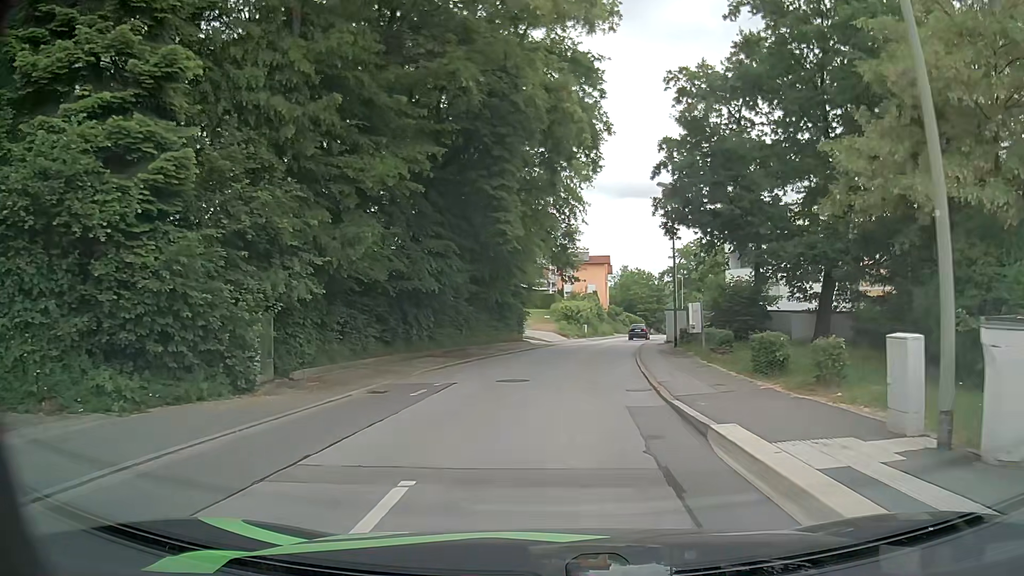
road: residential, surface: asphalt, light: Day
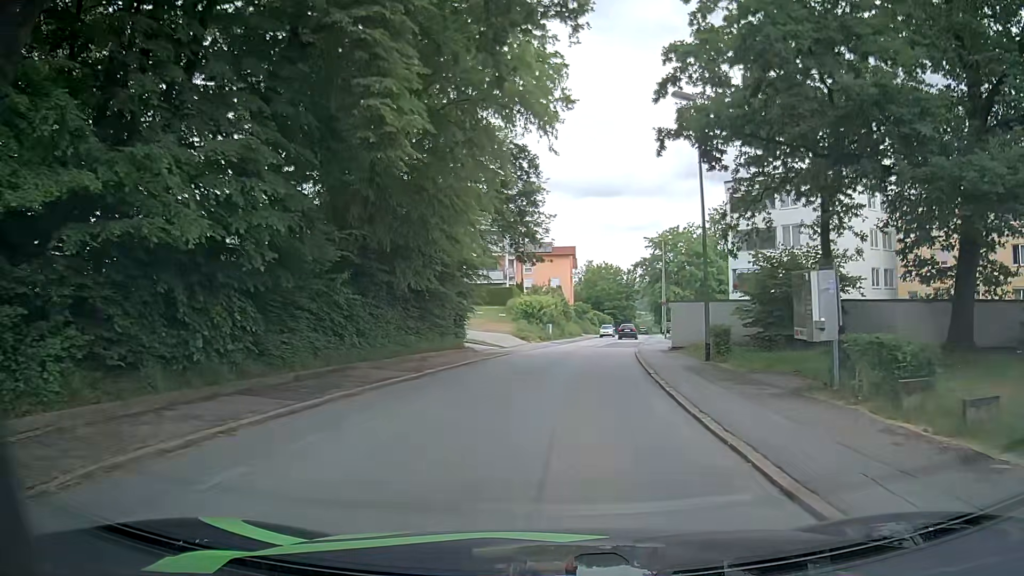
(+0.3, +13.9) m; +3°
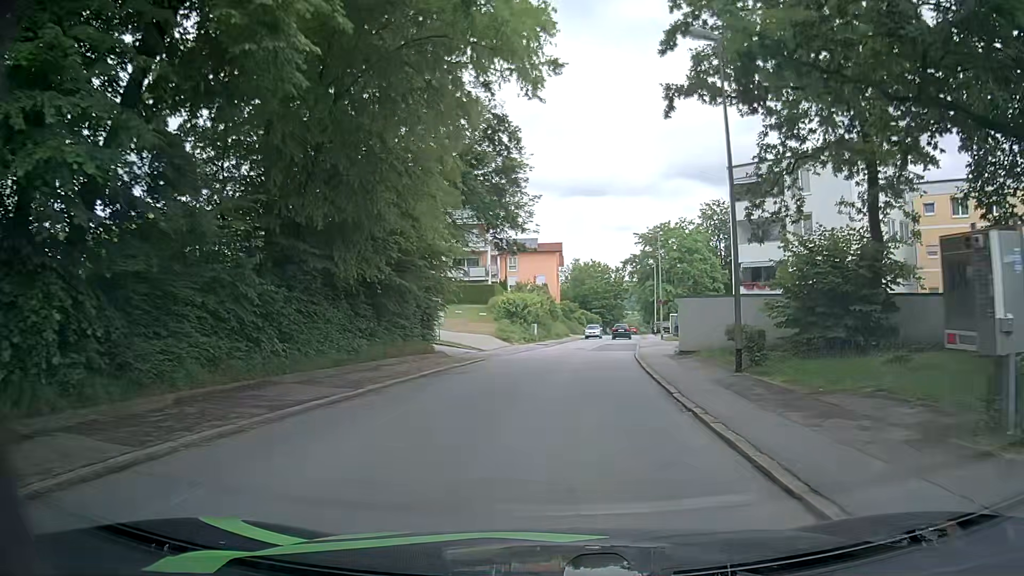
(+0.1, +4.8) m; 0°
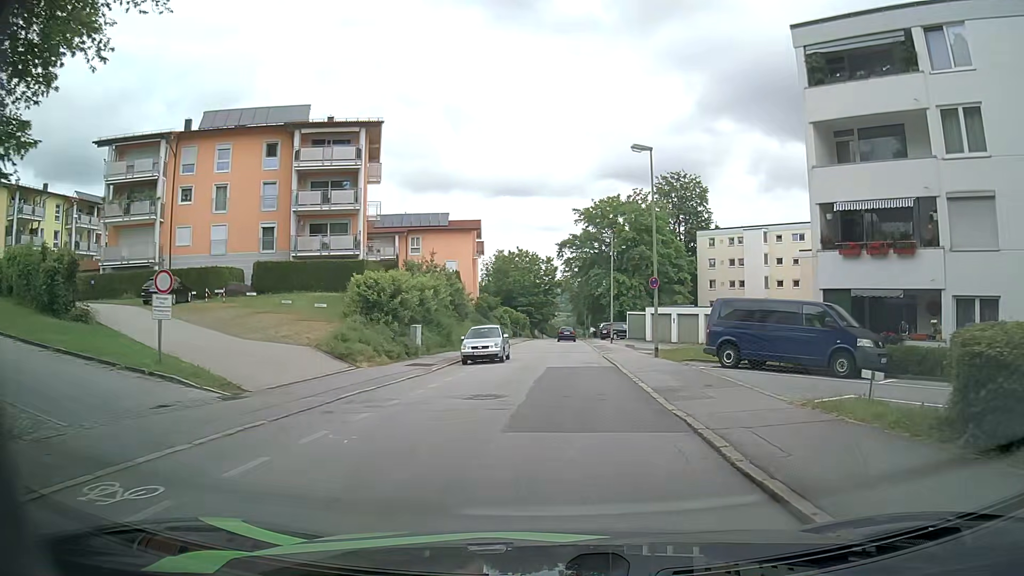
(+1.5, +24.0) m; +6°
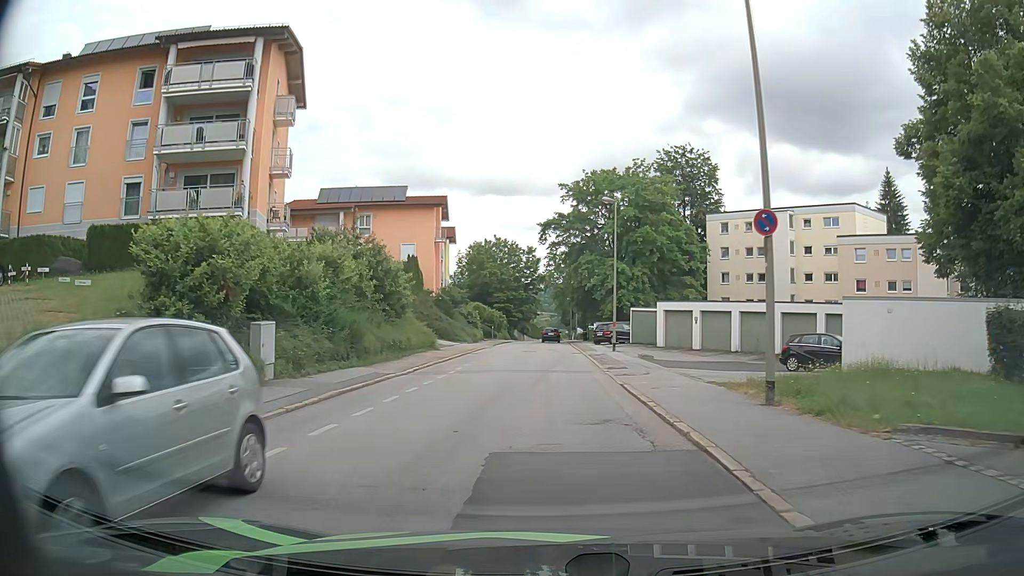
(+0.5, +15.2) m; +2°
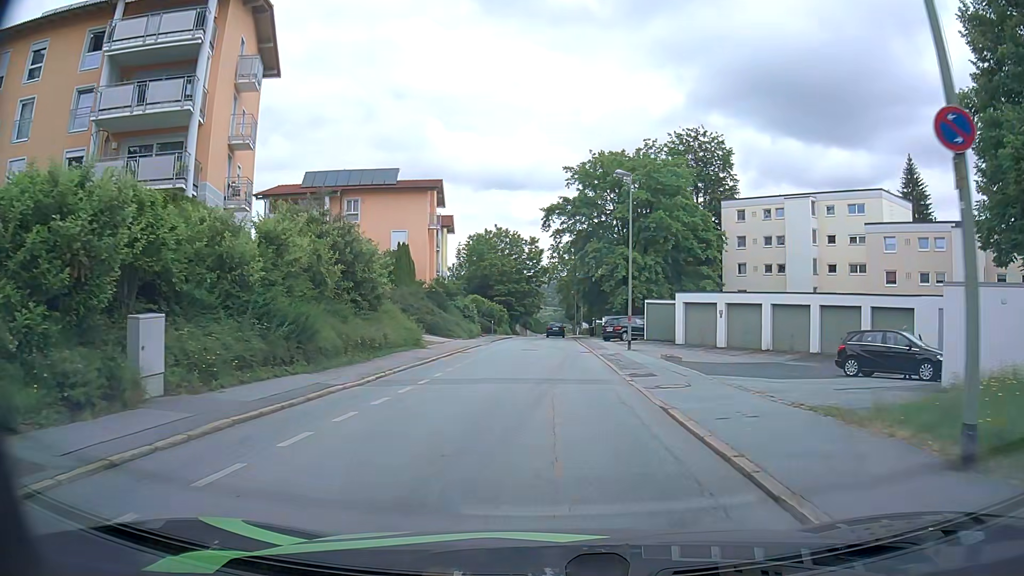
(0.0, +5.3) m; 0°
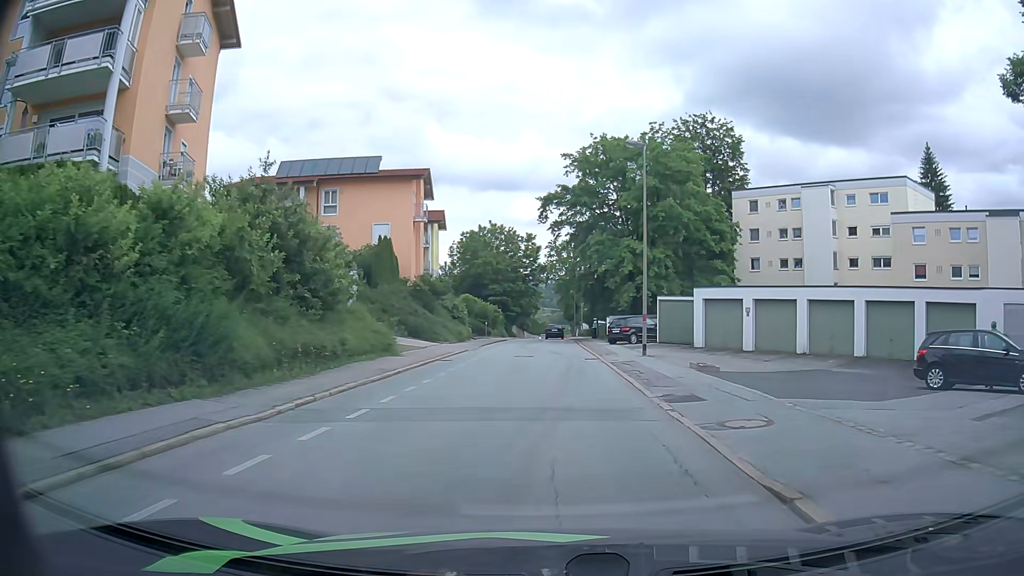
(0.0, +5.5) m; 0°
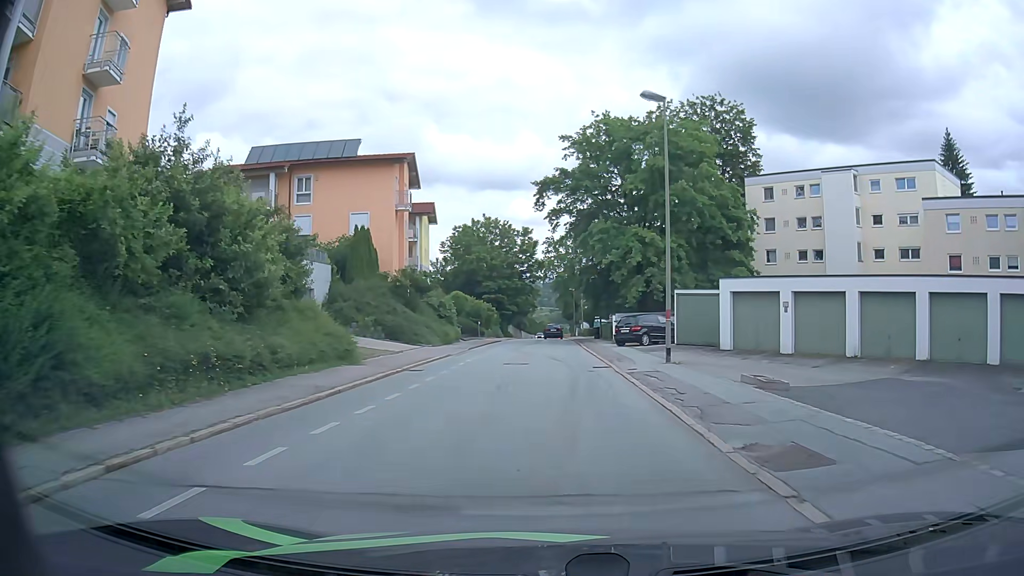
(0.0, +5.5) m; +1°
